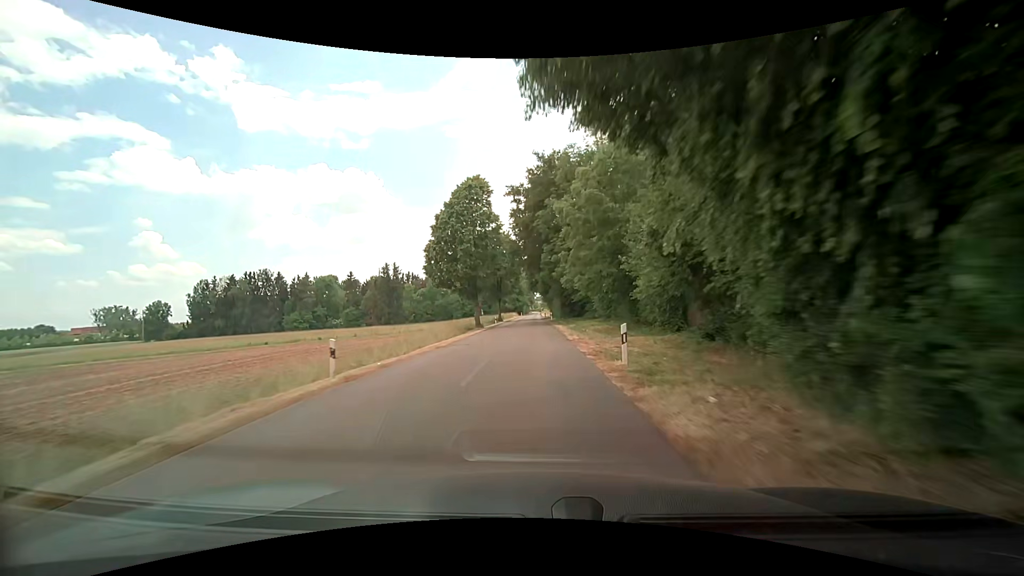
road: unclassified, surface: asphalt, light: Day
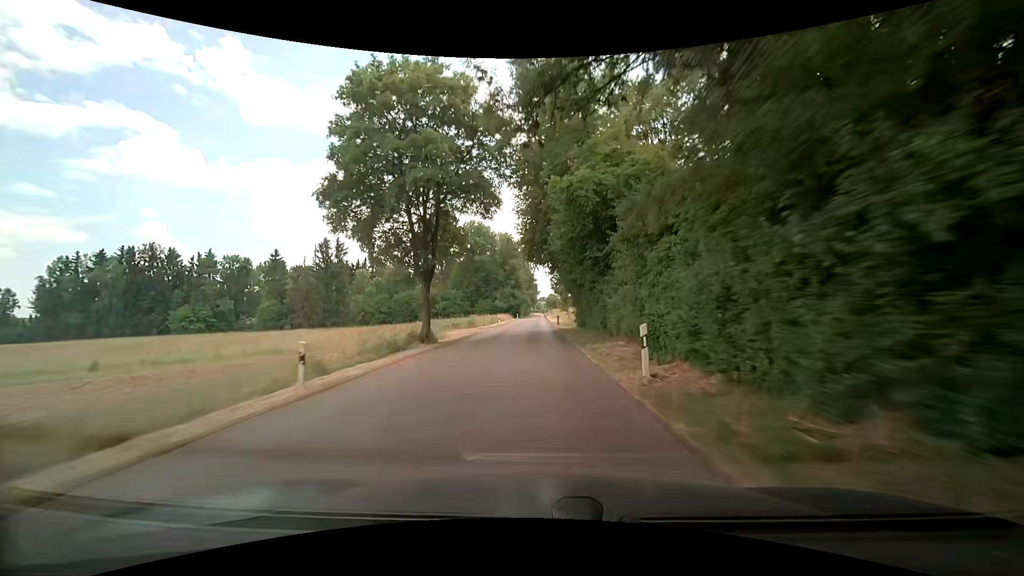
(-0.5, +52.0) m; 0°
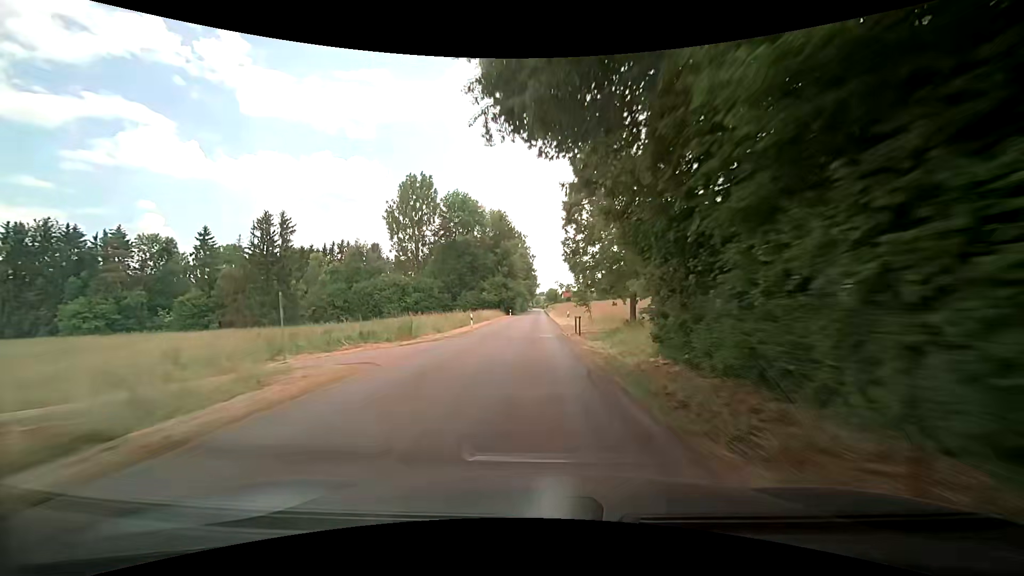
(-0.1, +25.5) m; 0°
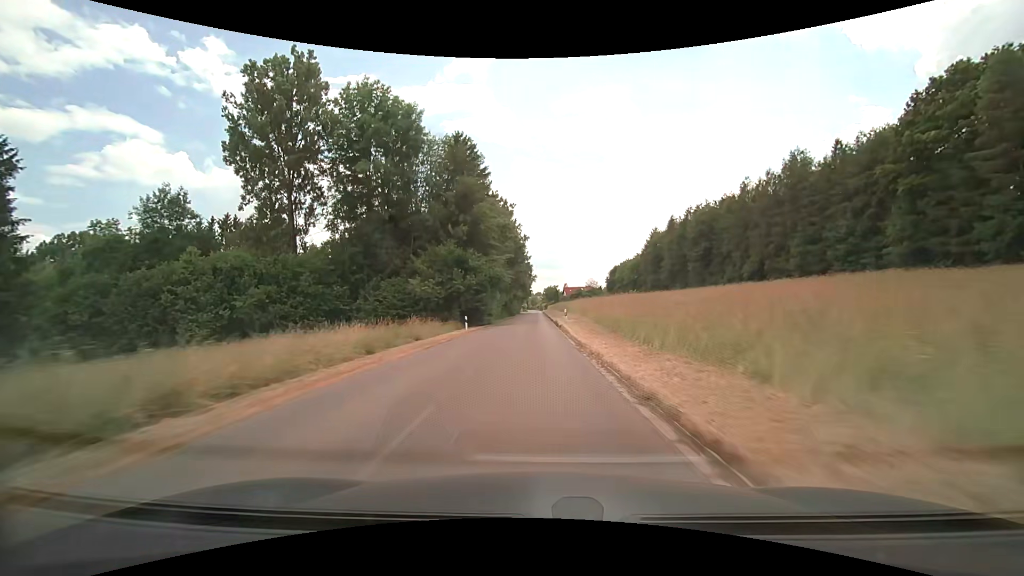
(-0.1, +49.6) m; 0°
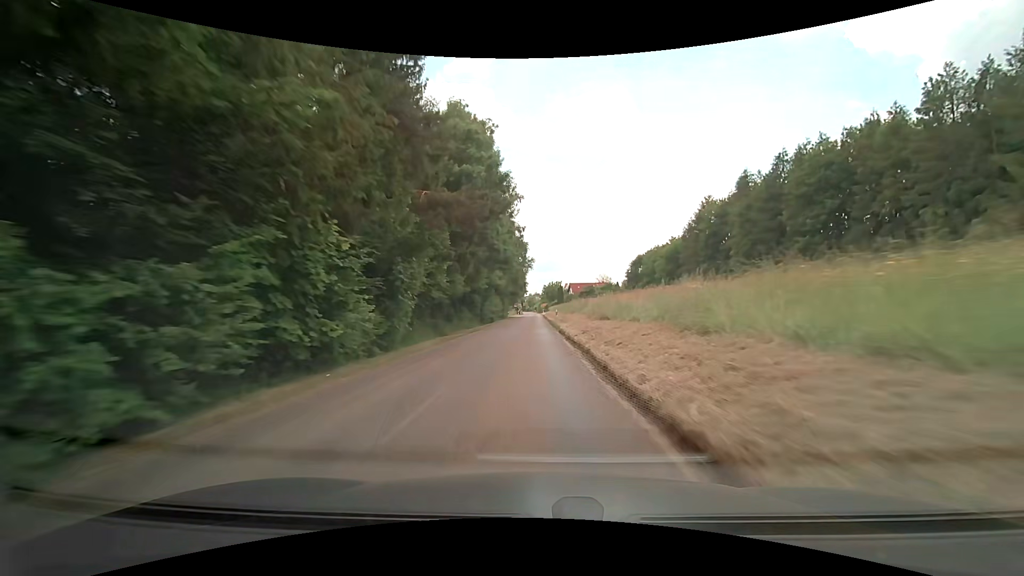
(0.0, +46.1) m; 0°
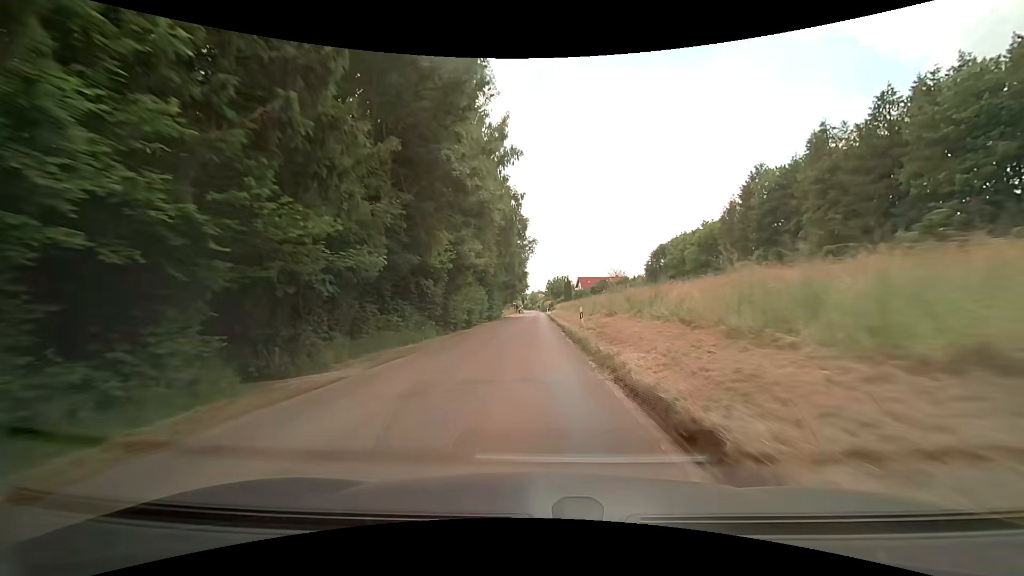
(-0.1, +21.4) m; -1°
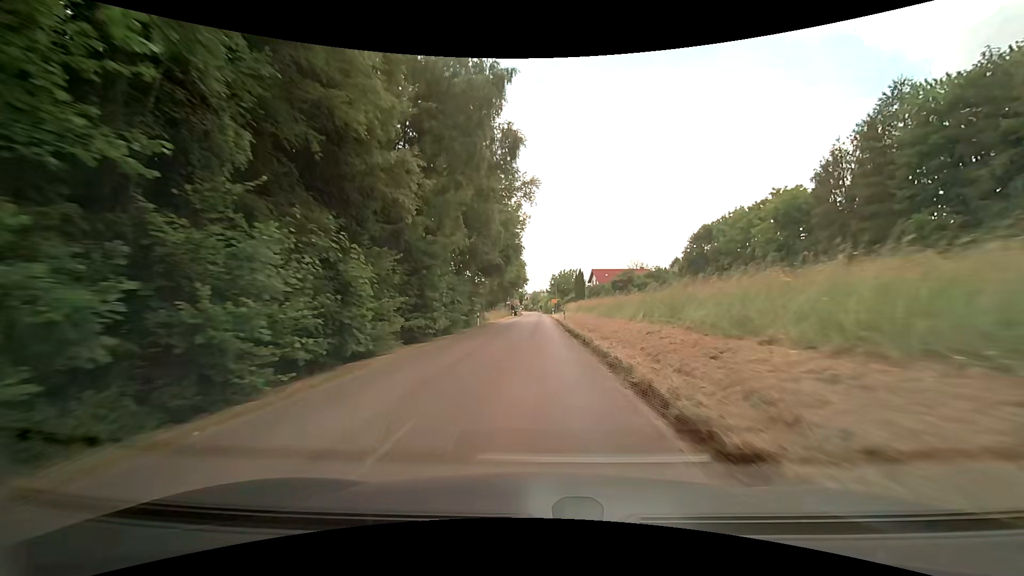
(-0.1, +29.6) m; 0°
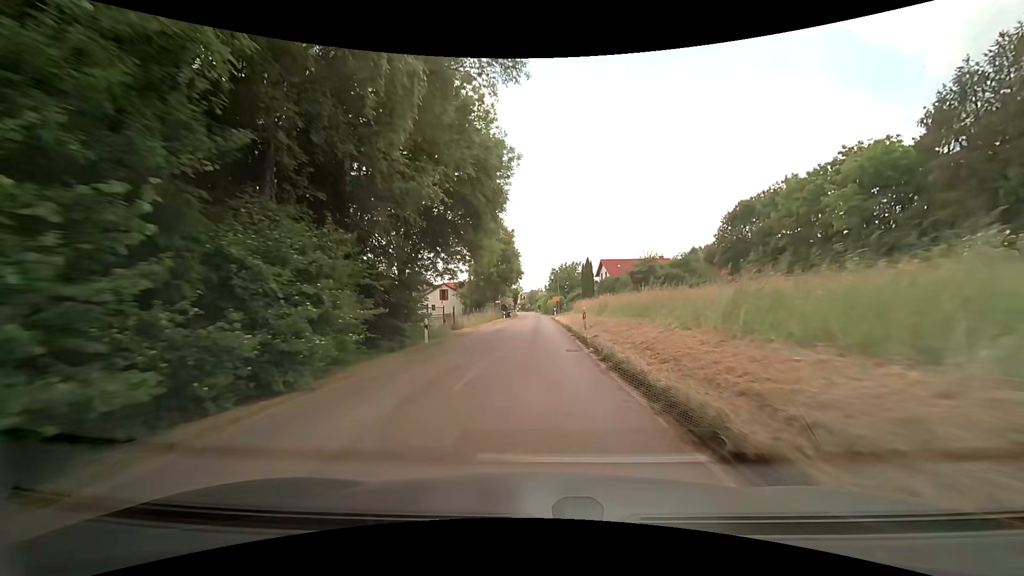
(+0.1, +18.0) m; 0°
(0, +10) (0, +20) (0, +30) (0, +40) (0, +50) (0, +60) (0, +70) (0, +80) (0, +90) (0, +100) m
